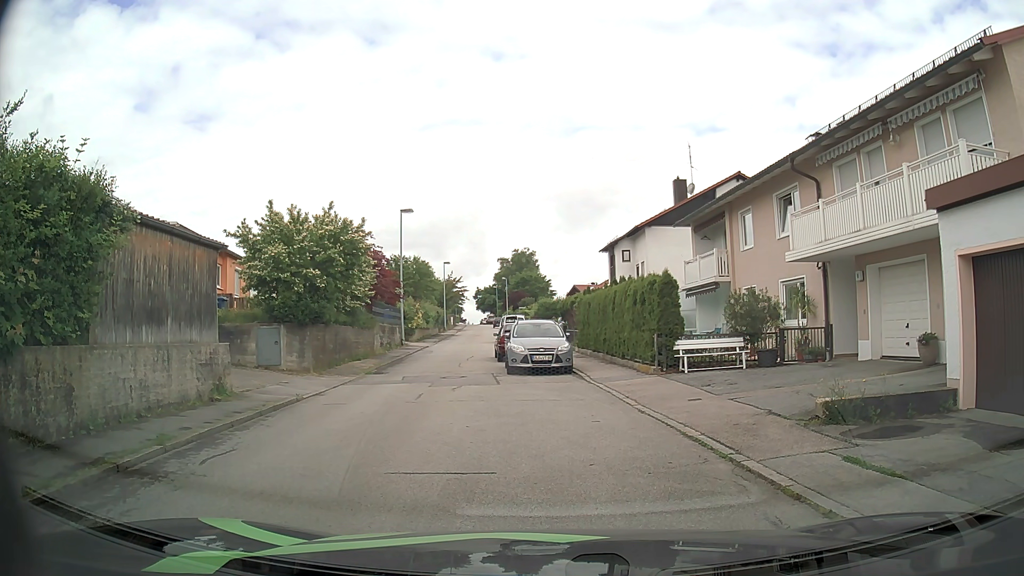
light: Day
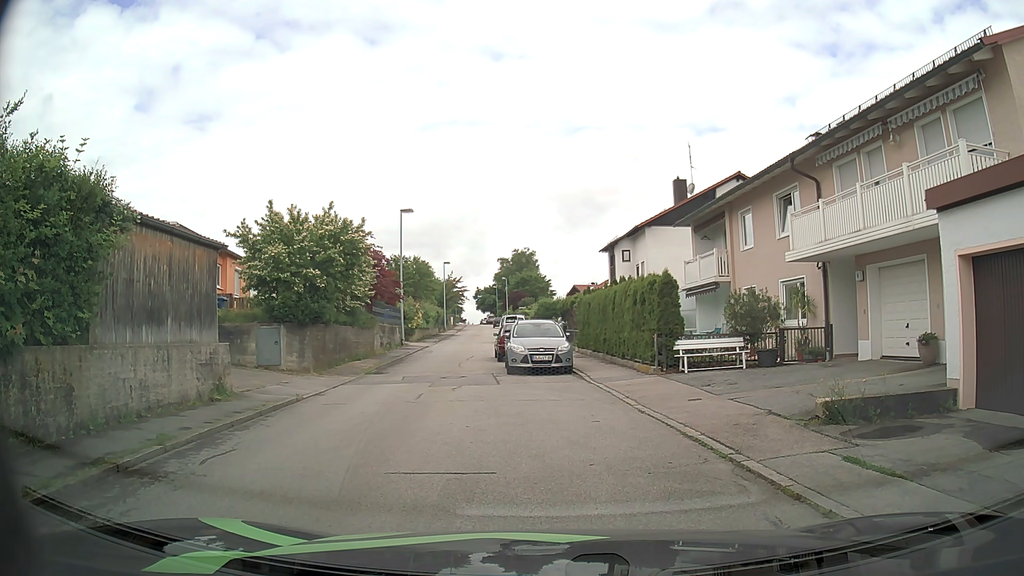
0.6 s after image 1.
(0.0, 0.0) m; 0°
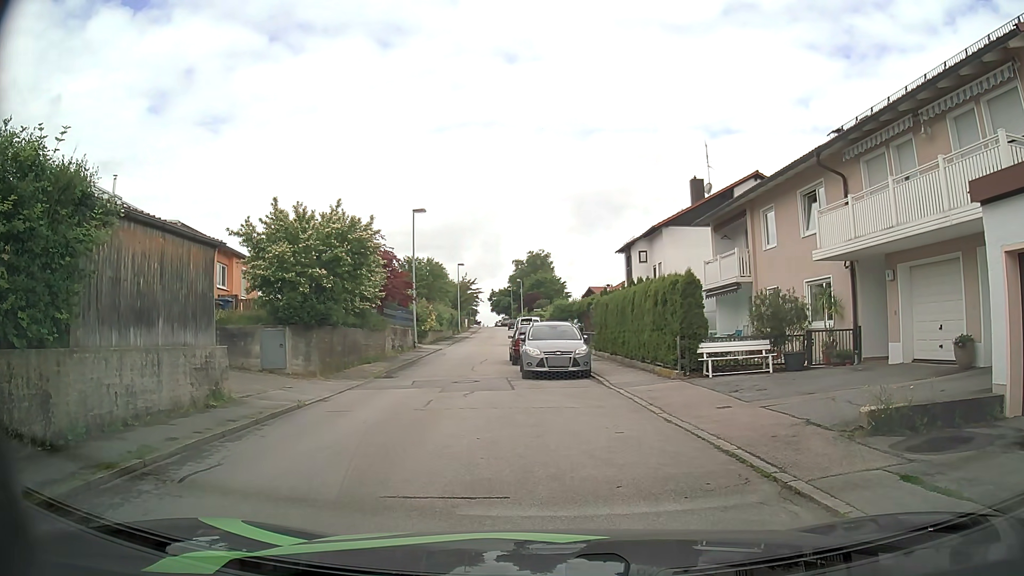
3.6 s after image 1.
(0.0, +0.8) m; 0°
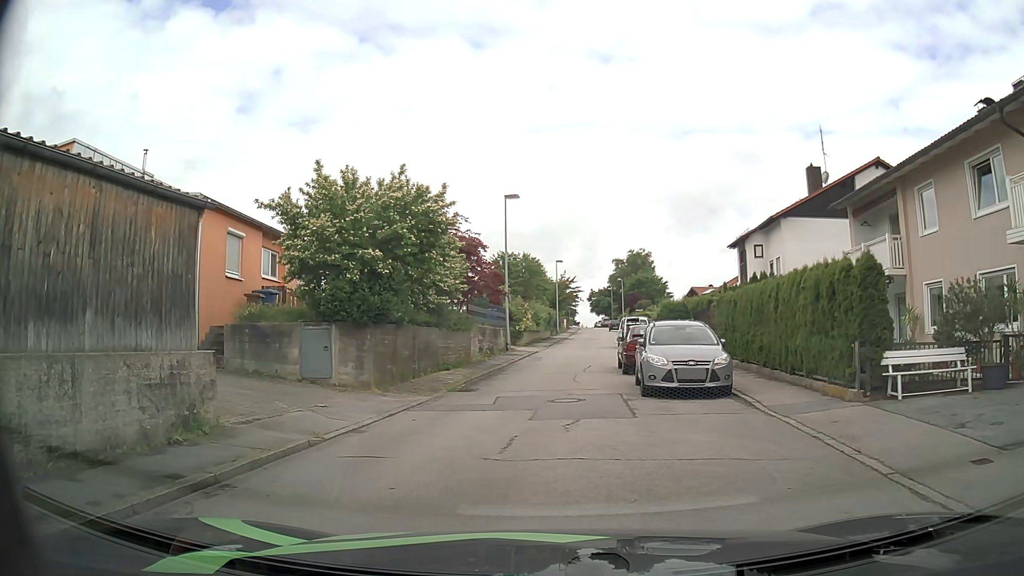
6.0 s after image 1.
(-0.5, +4.6) m; -11°
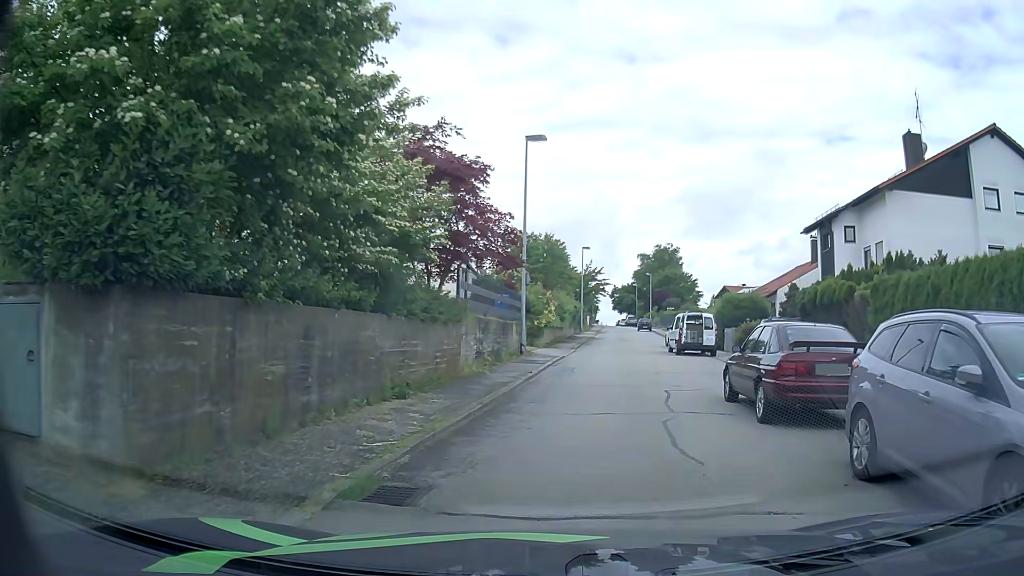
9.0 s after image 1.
(-0.9, +10.4) m; -4°
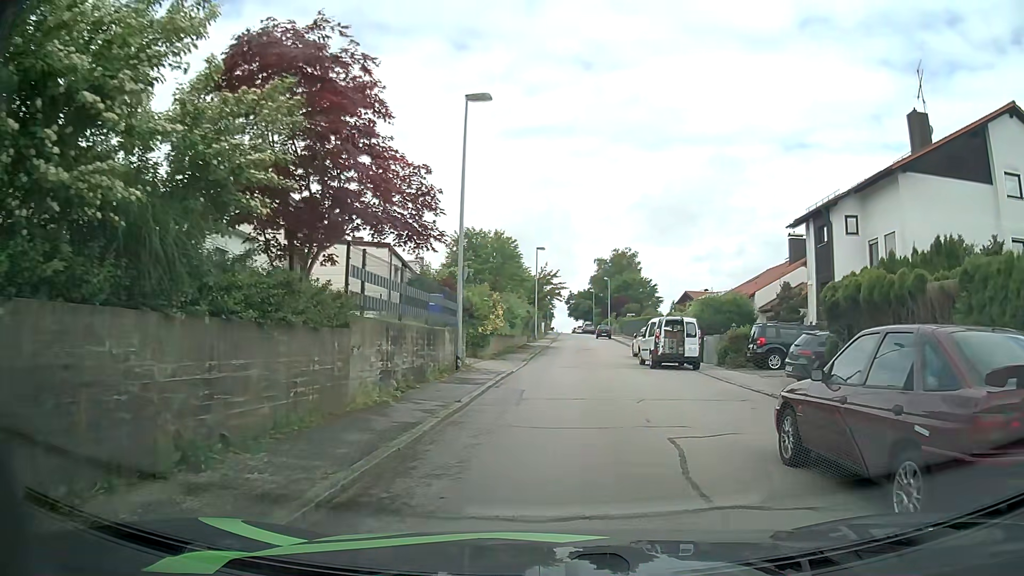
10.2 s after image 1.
(+0.3, +5.4) m; +4°
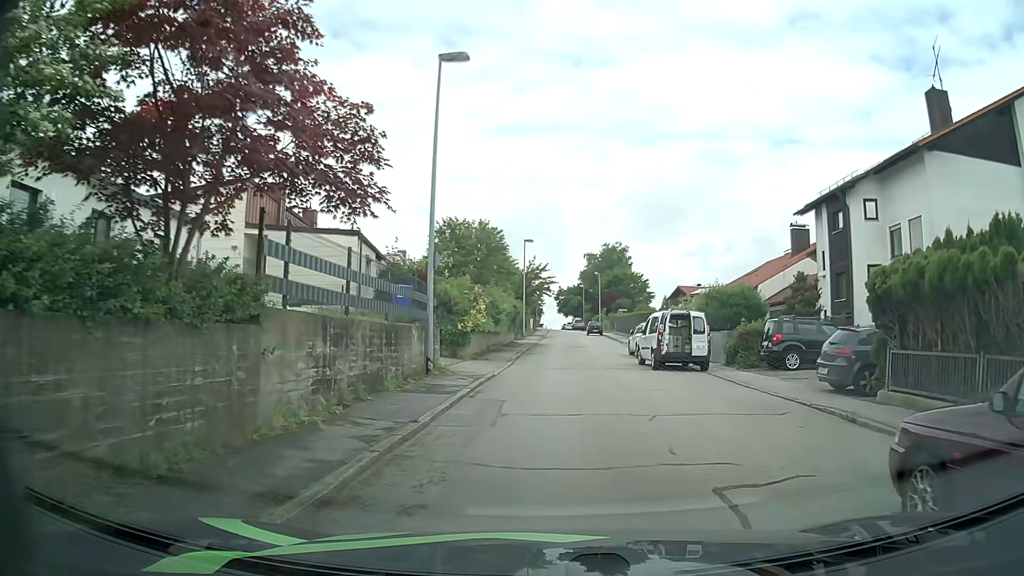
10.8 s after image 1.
(+0.1, +2.9) m; +1°
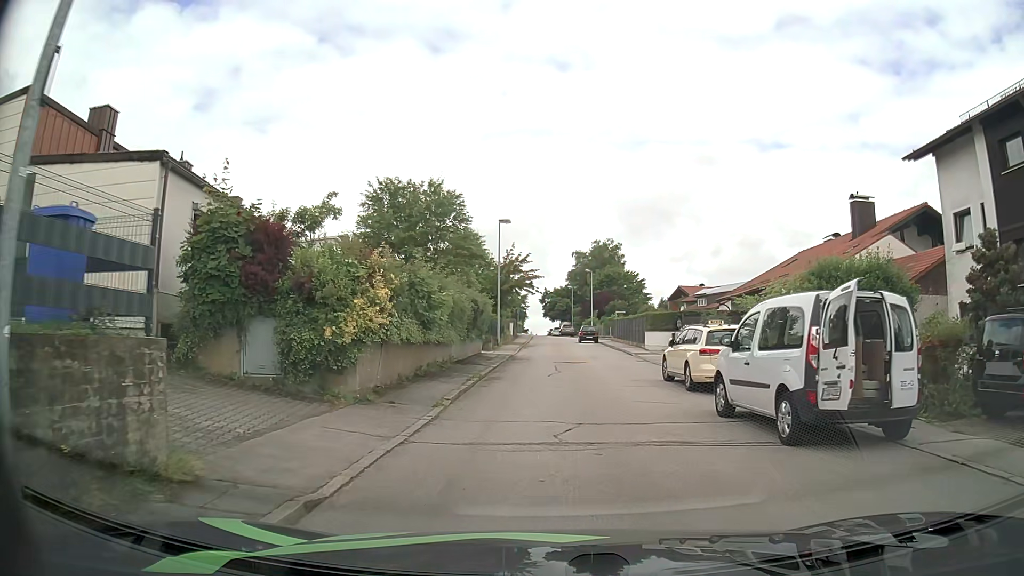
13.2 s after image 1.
(+0.3, +13.1) m; +2°
